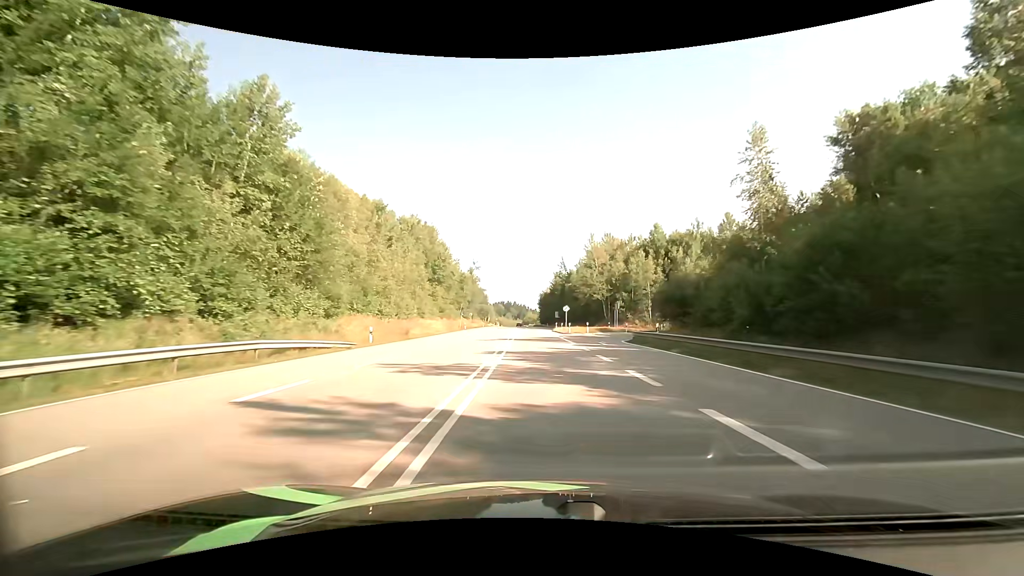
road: primary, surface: asphalt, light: Day
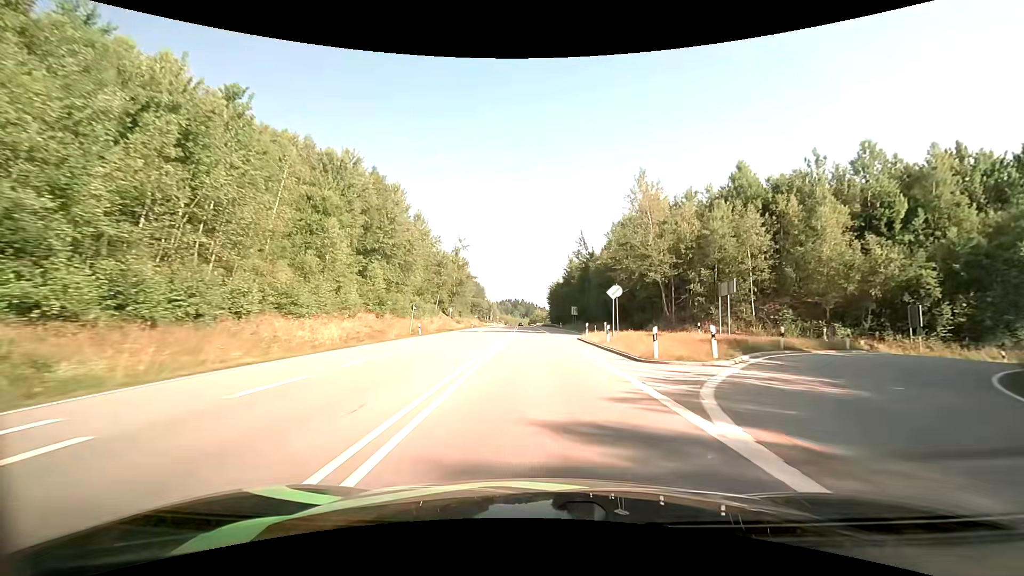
(-0.2, +35.8) m; -1°
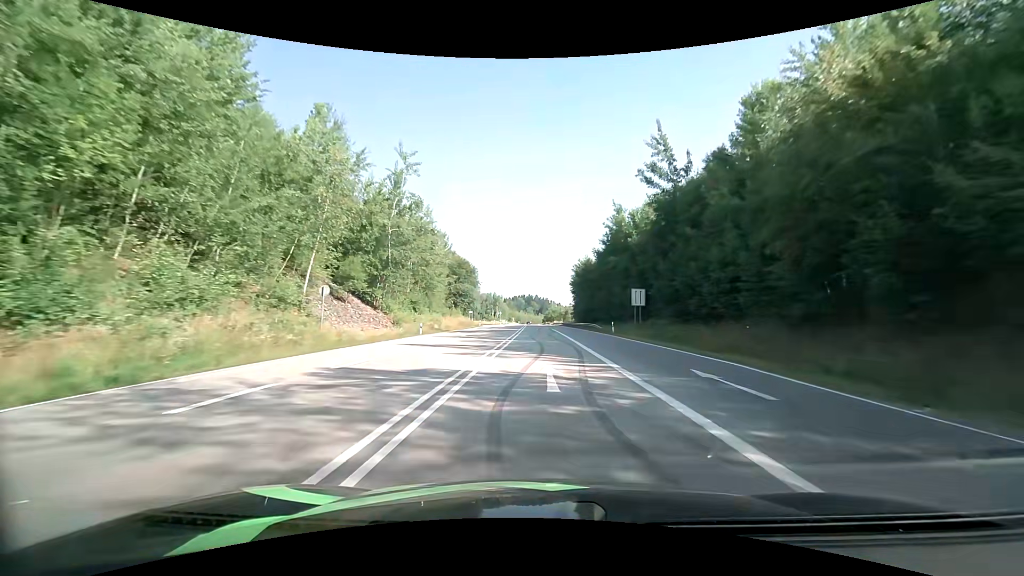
(-1.0, +50.1) m; -2°
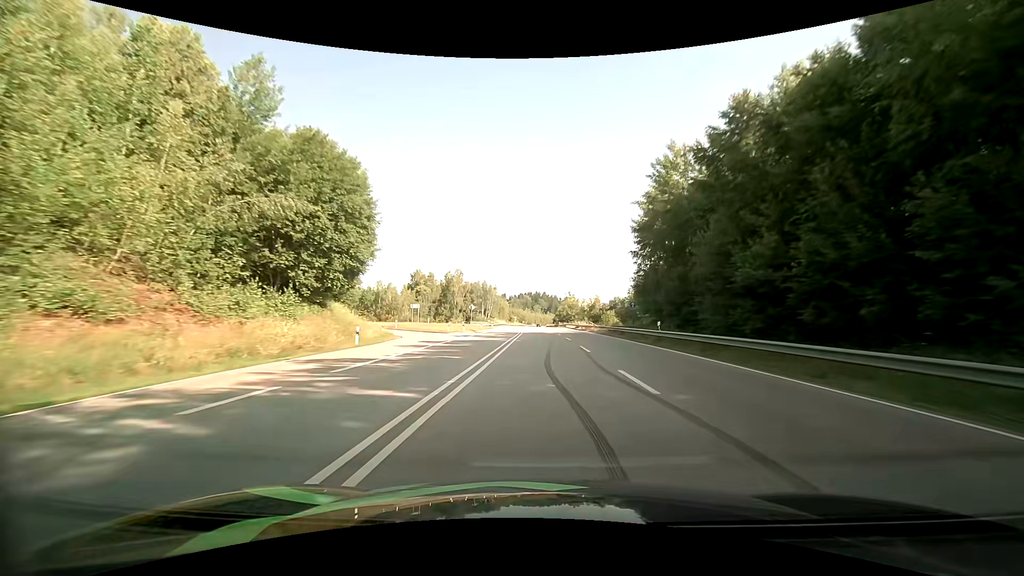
(-0.2, +66.1) m; -1°
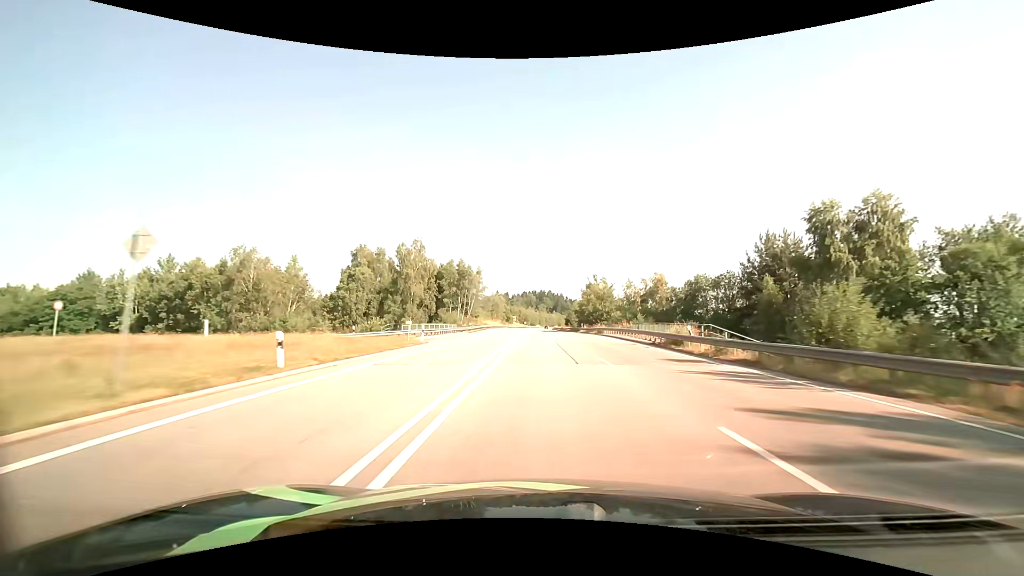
(-0.5, +54.7) m; -1°
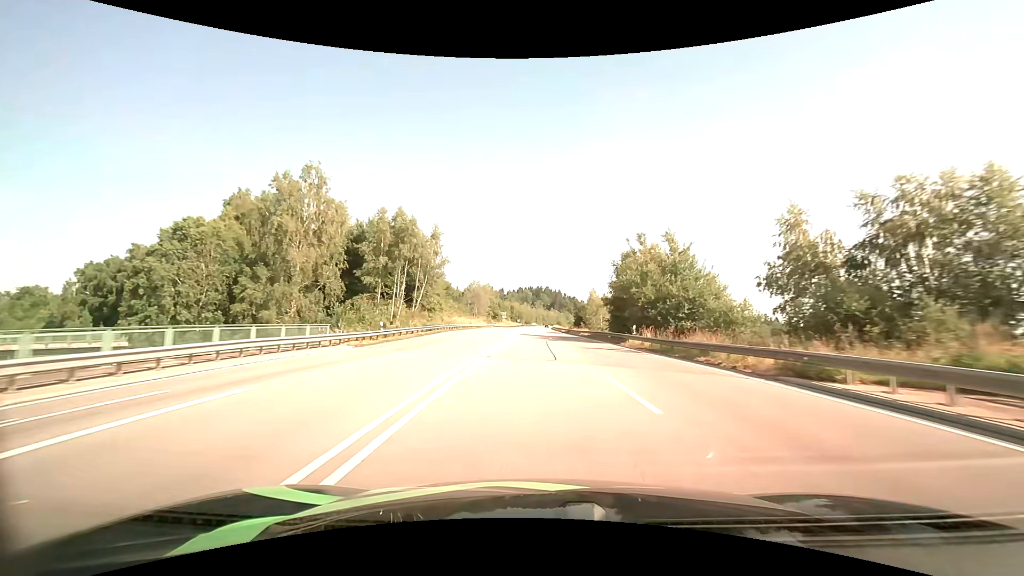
(0.0, +42.5) m; +1°
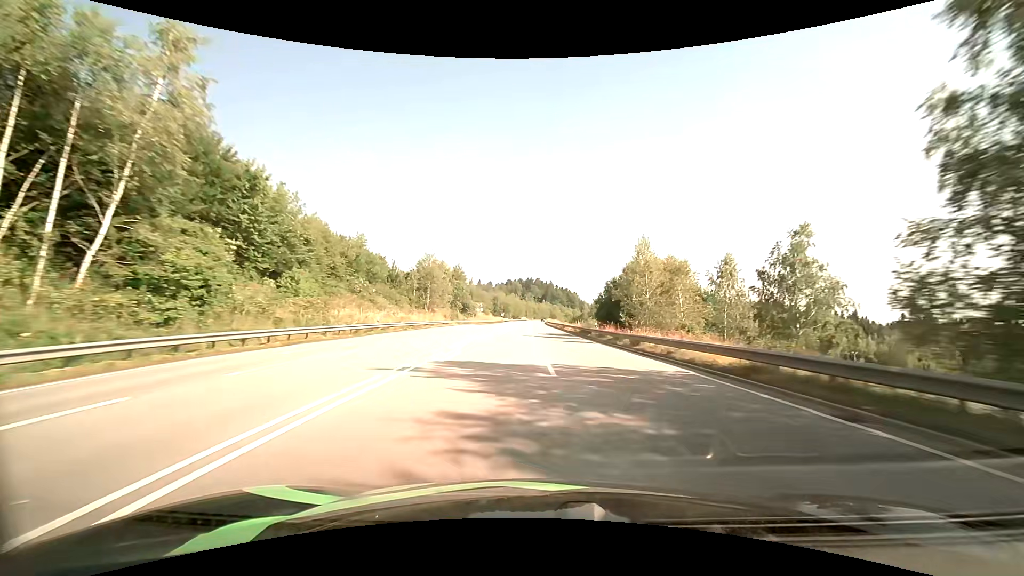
(+0.3, +43.6) m; +1°
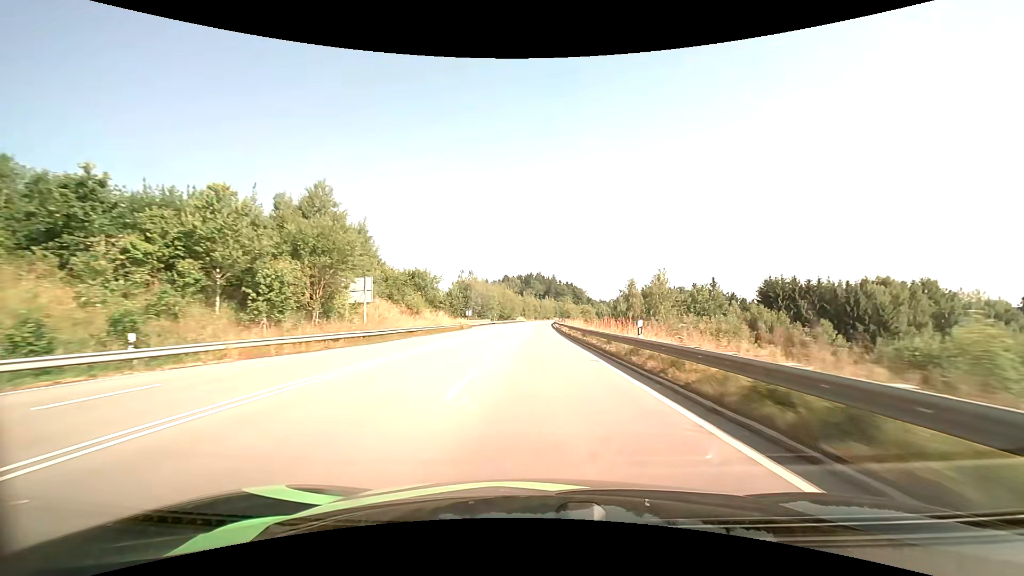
(0.0, +75.0) m; 0°
(0, +10) (0, +20) (0, +30) (0, +40) (0, +50) (0, +60) (0, +70) (0, +80) (0, +90) (0, +100) m
